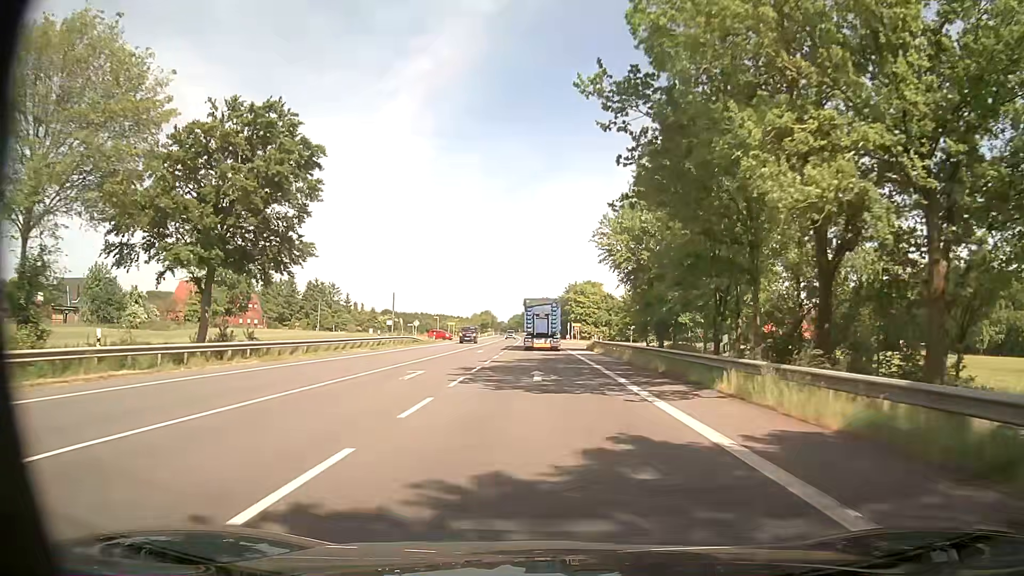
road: secondary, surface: asphalt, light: Day
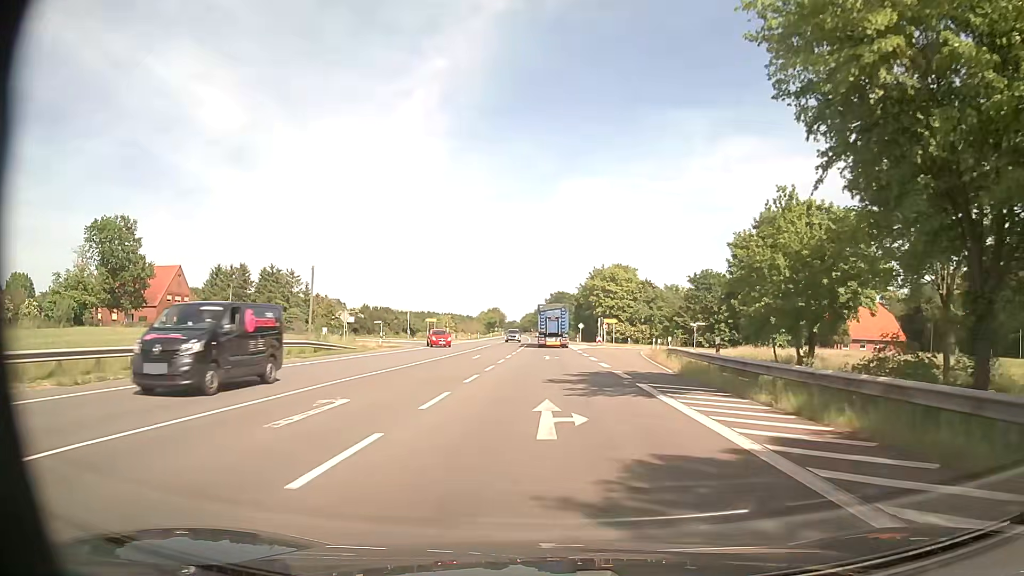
(-0.7, +34.4) m; -2°
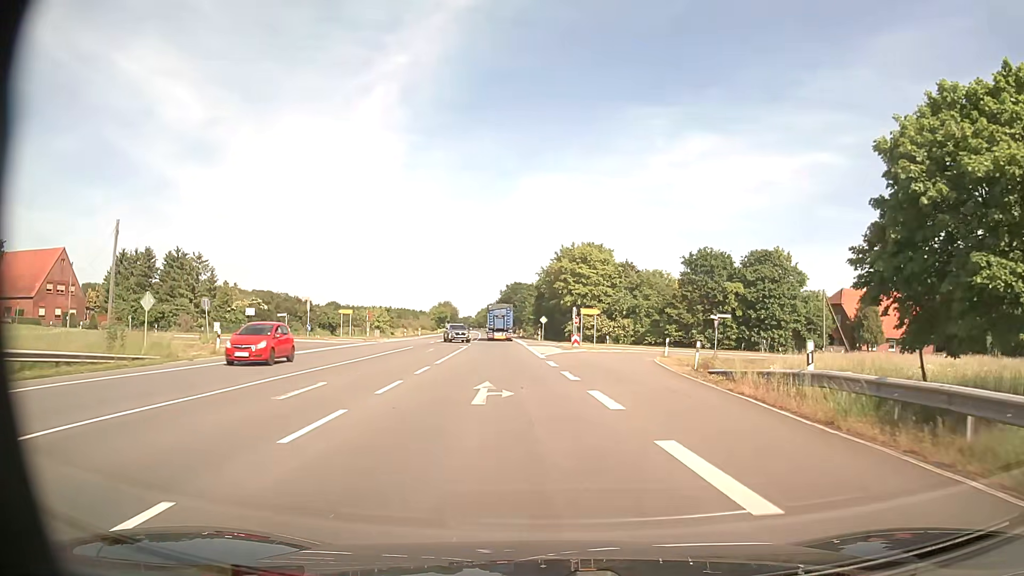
(+0.3, +21.5) m; +3°
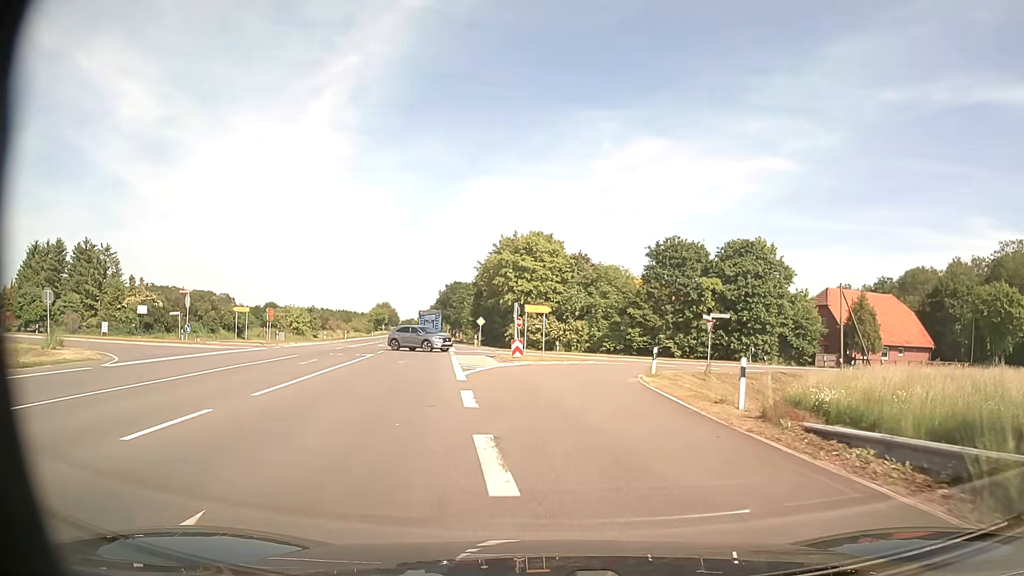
(+0.6, +12.0) m; +5°
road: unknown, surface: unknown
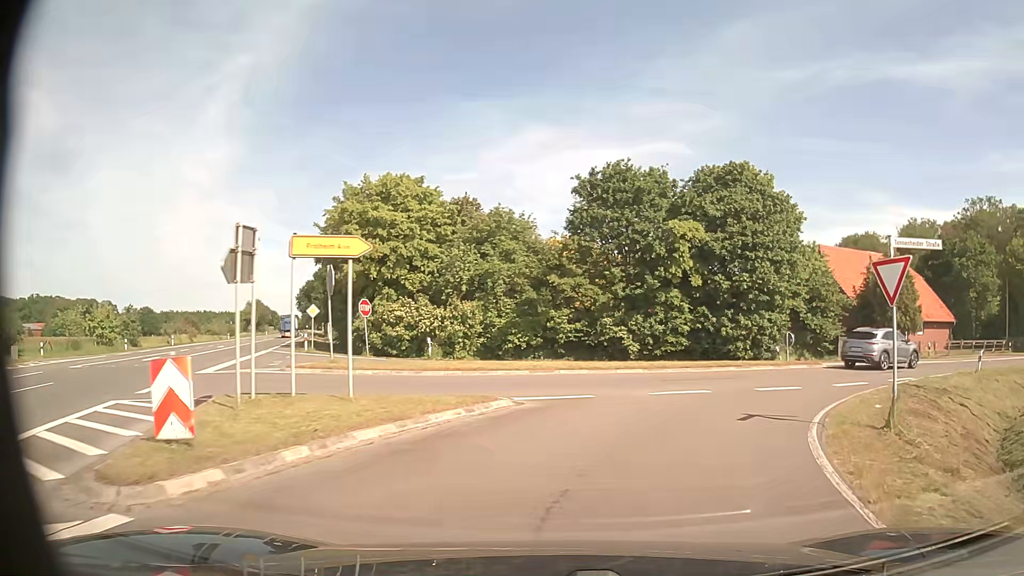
(+1.1, +23.9) m; +10°
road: secondary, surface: asphalt
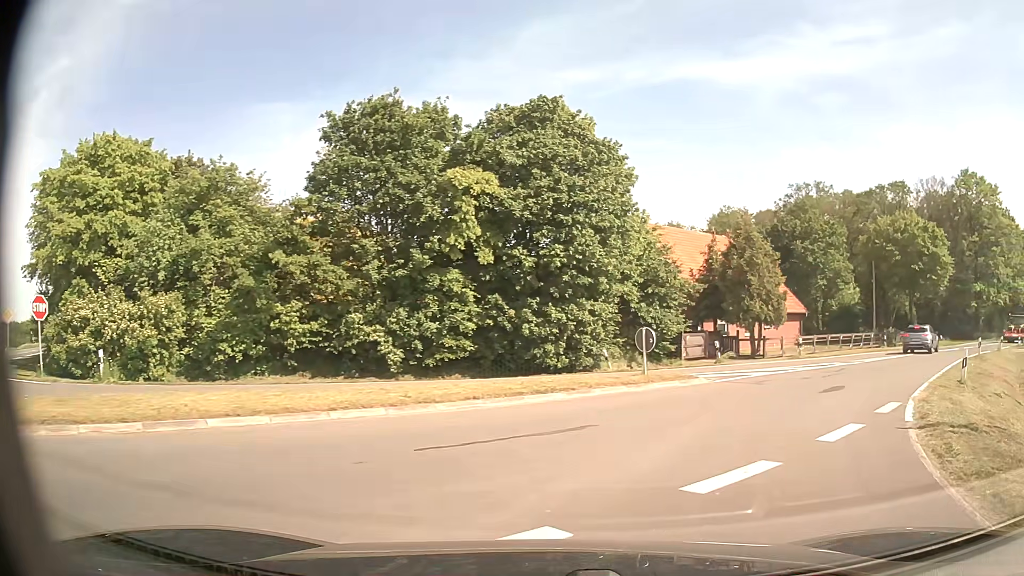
(+1.6, +11.1) m; +17°
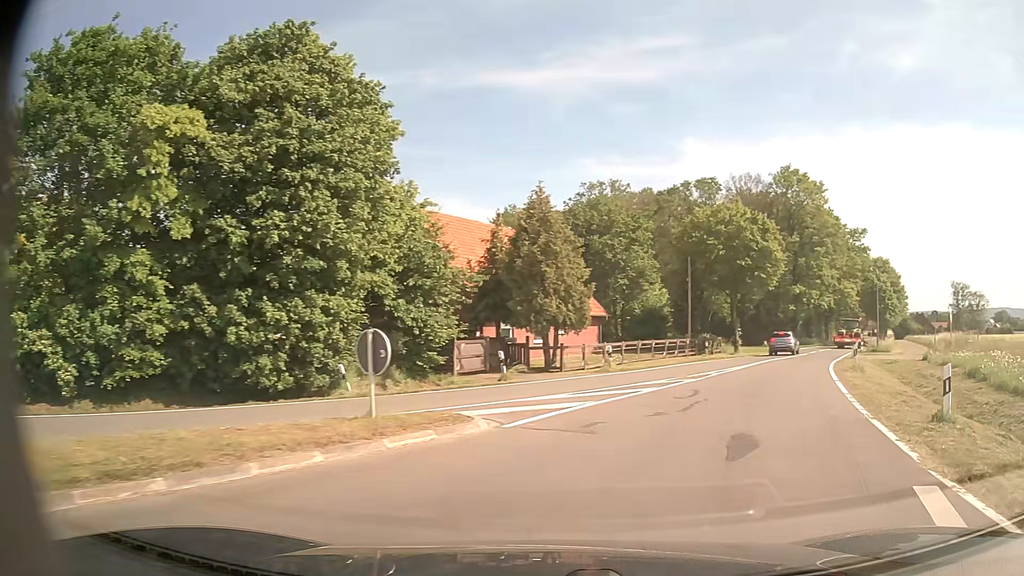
(+1.3, +7.9) m; +19°
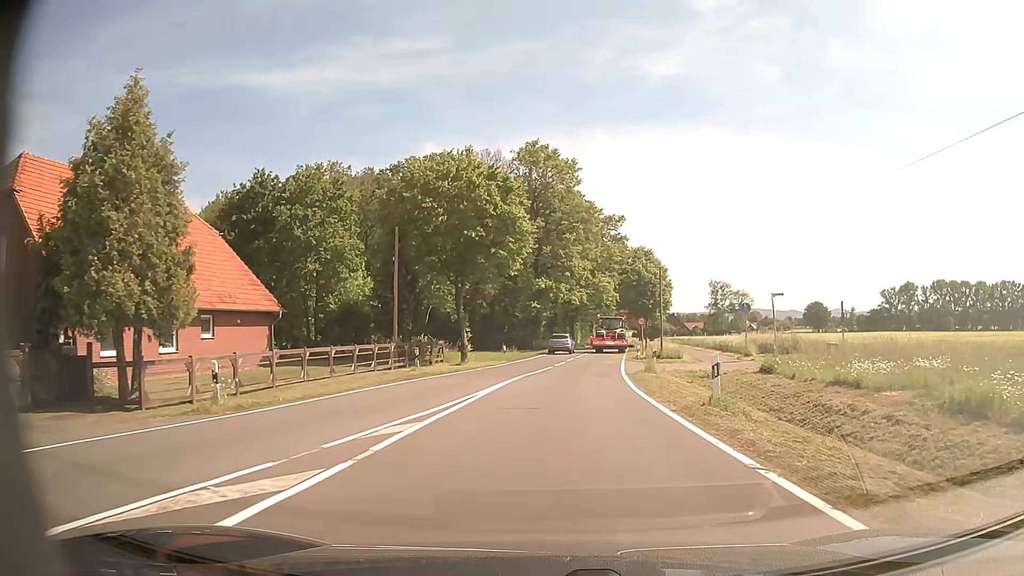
(+3.4, +13.5) m; +23°
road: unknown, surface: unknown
(0, +10) (+1, +20) (+1, +30) (+2, +40) (+1, +50) (+1, +60) (+3, +70) (+5, +80) (+7, +89) (+9, +99) m
